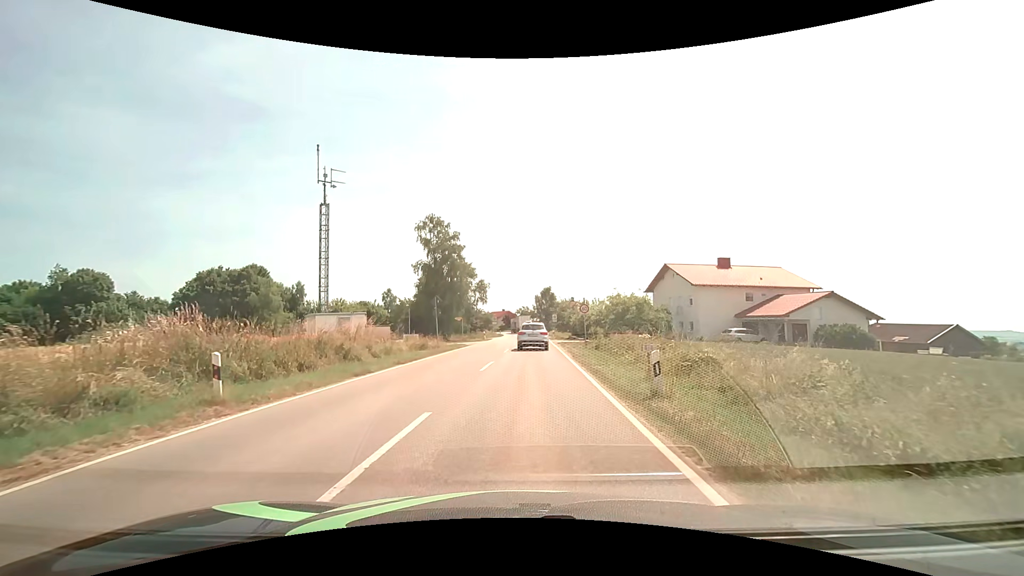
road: tertiary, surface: asphalt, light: Day
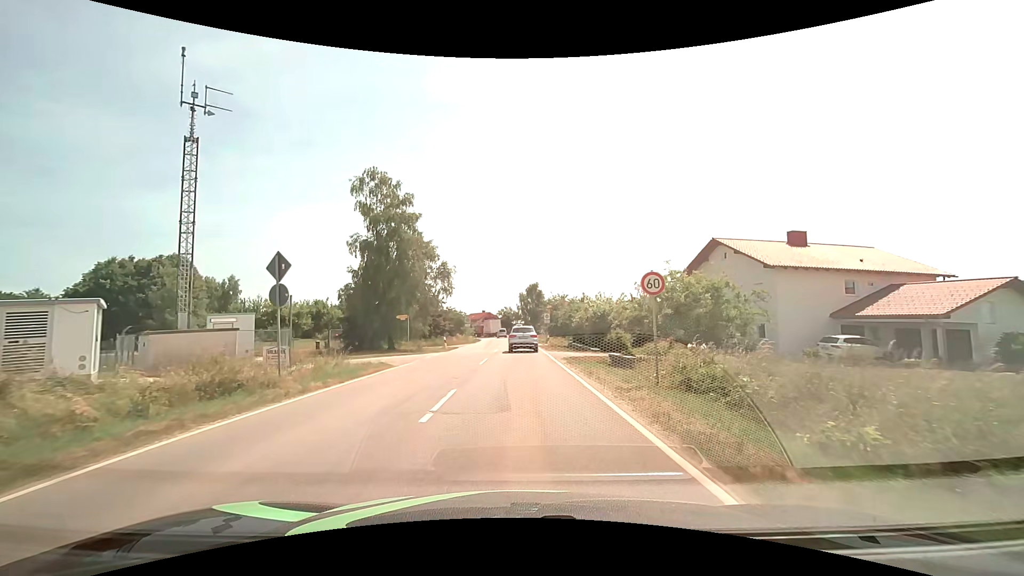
(+0.5, +19.4) m; +2°
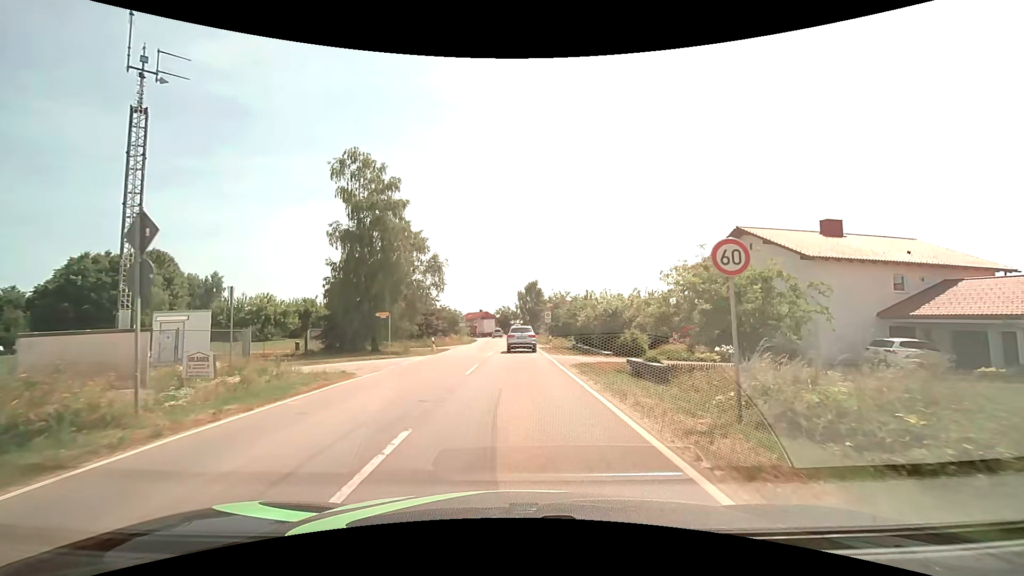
(0.0, +4.6) m; 0°
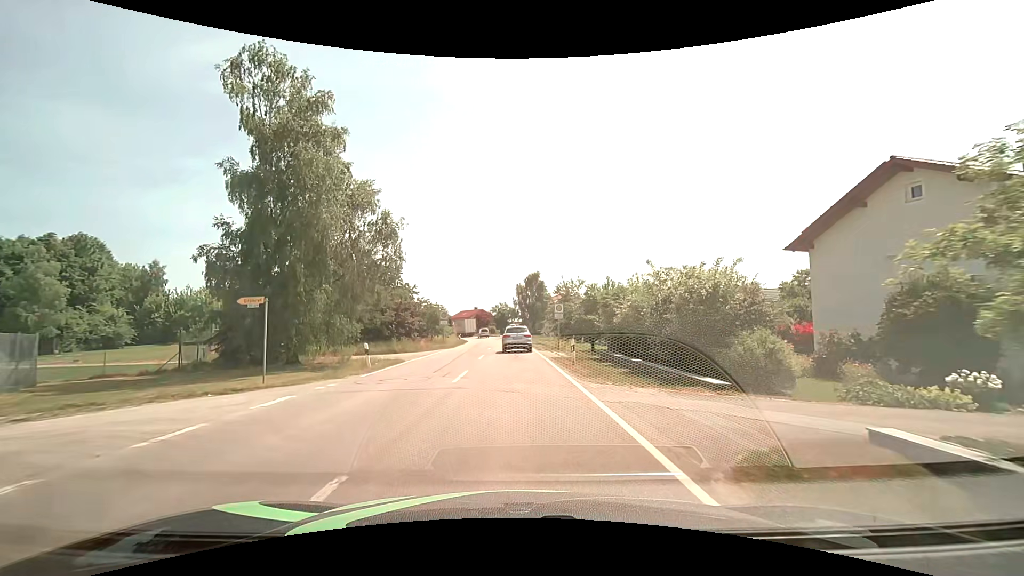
(+0.1, +14.7) m; 0°
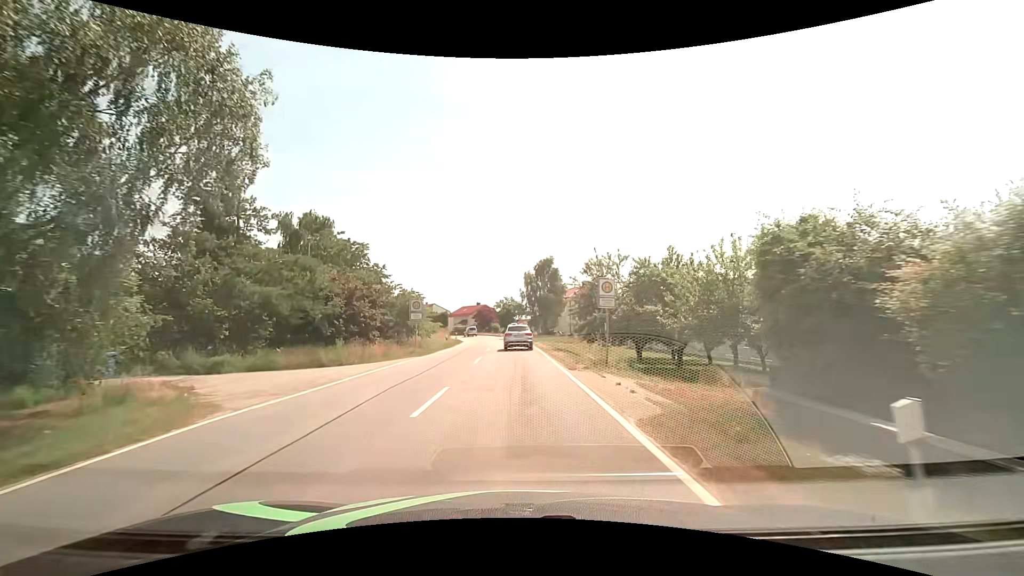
(0.0, +16.2) m; -1°
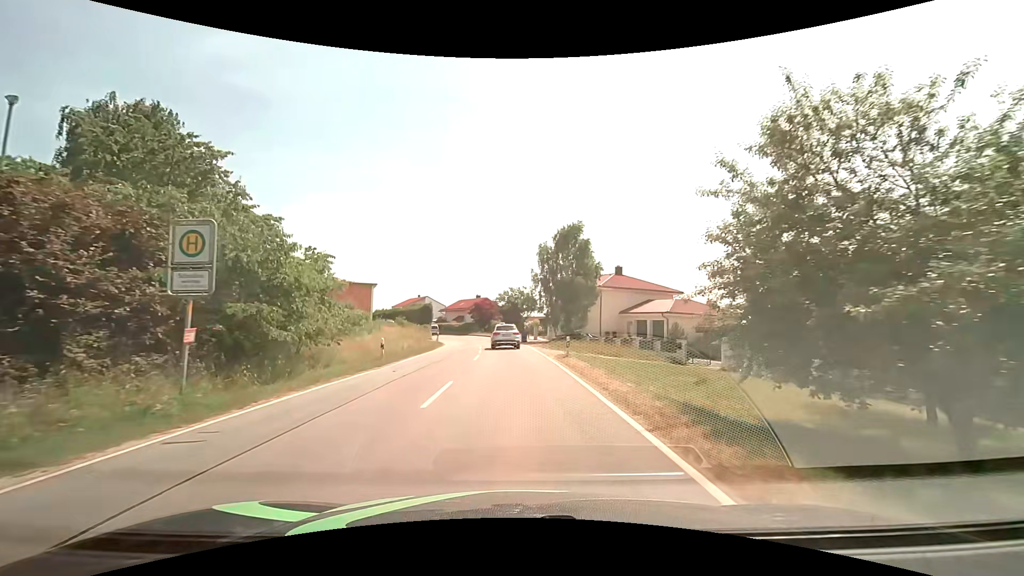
(-0.1, +23.1) m; -1°
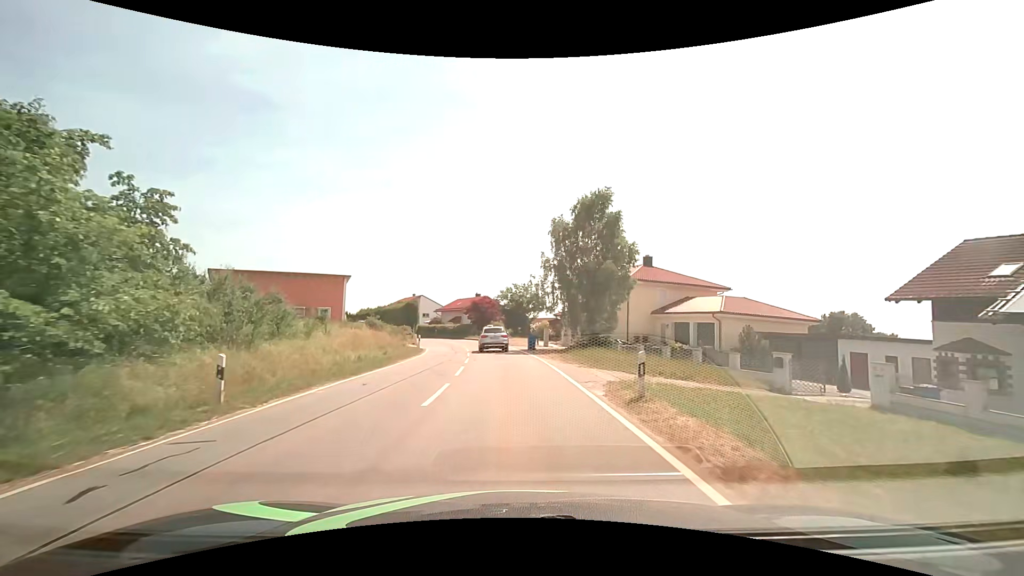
(0.0, +12.1) m; -1°
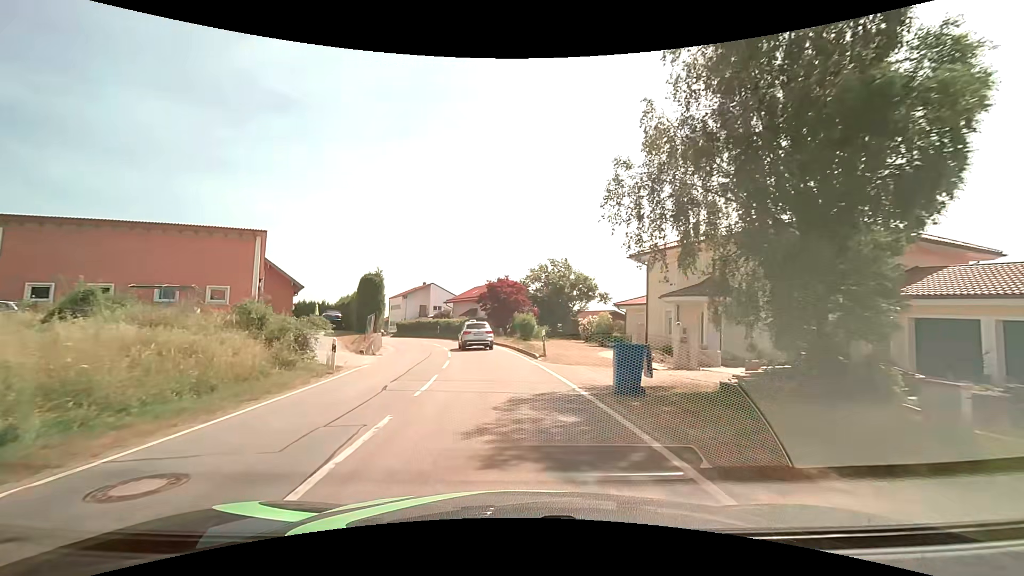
(-0.4, +23.6) m; -4°
(0, +10) (-1, +20) (-2, +30) (-4, +40) (-8, +49) (-12, +58) (-17, +67) (-22, +76) (-27, +84) (-33, +92) m
